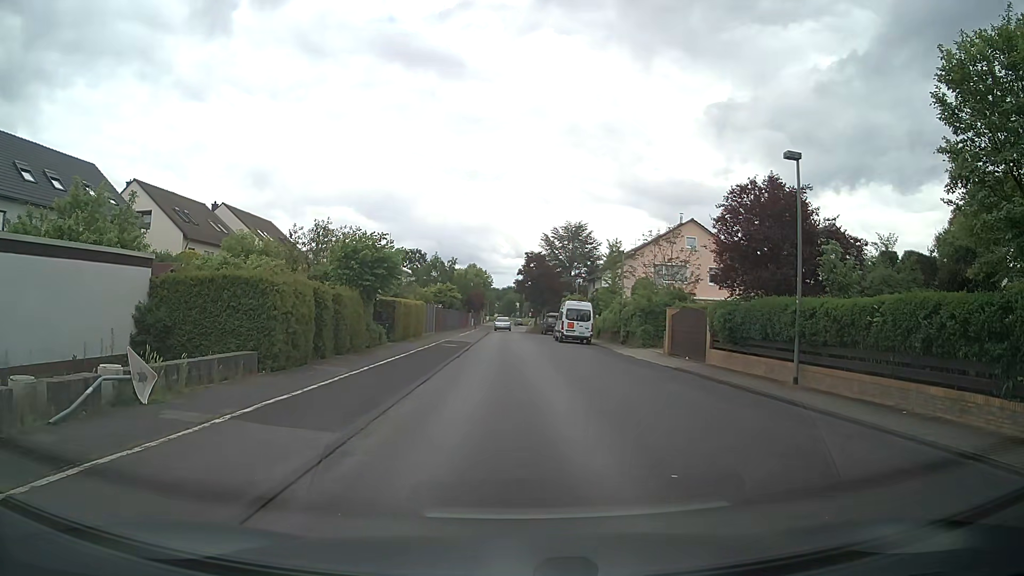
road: residential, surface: asphalt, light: Day
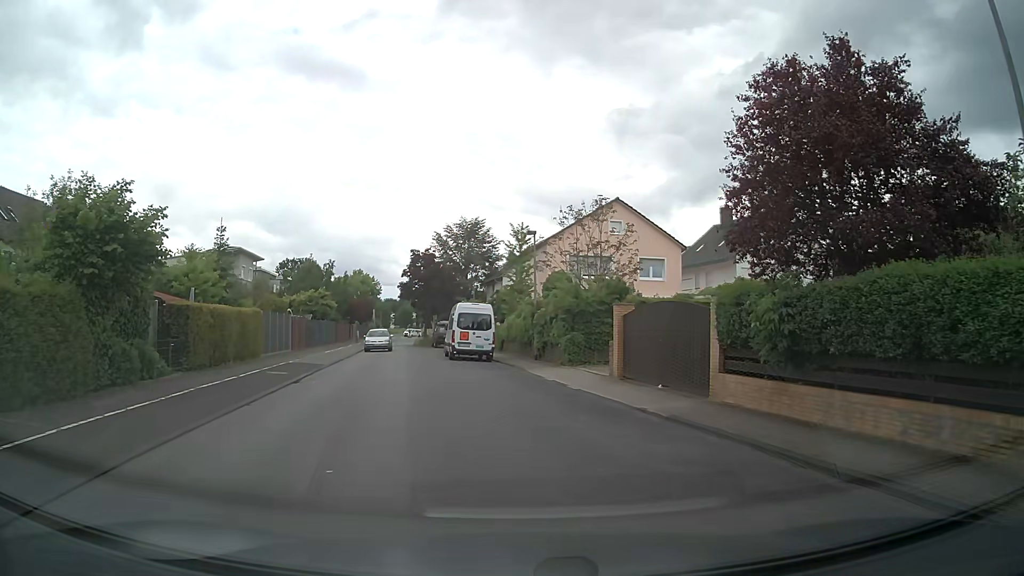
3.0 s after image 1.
(+0.9, +11.8) m; +9°
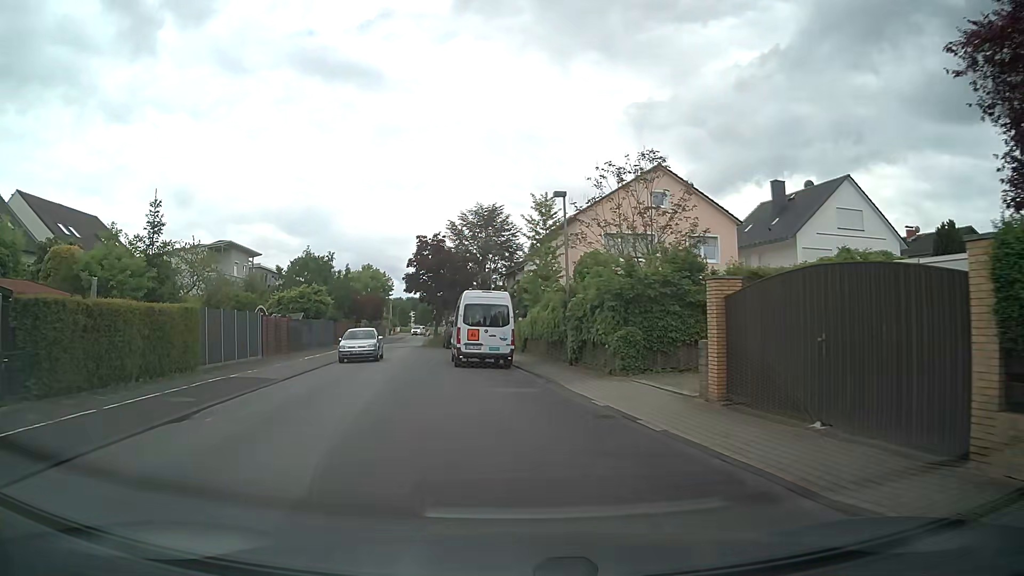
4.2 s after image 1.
(-0.1, +7.9) m; -3°
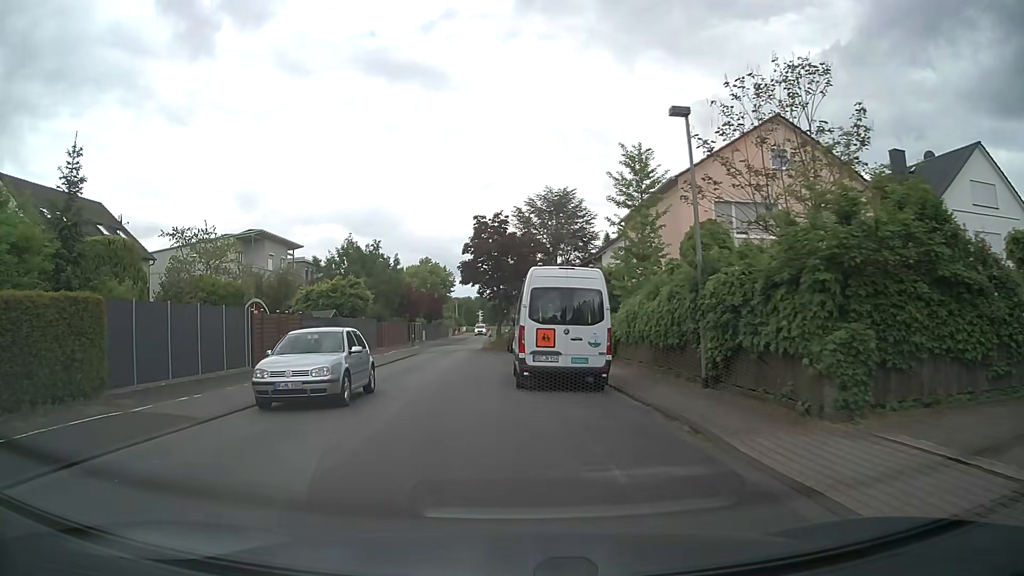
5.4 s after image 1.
(-0.3, +8.7) m; -5°
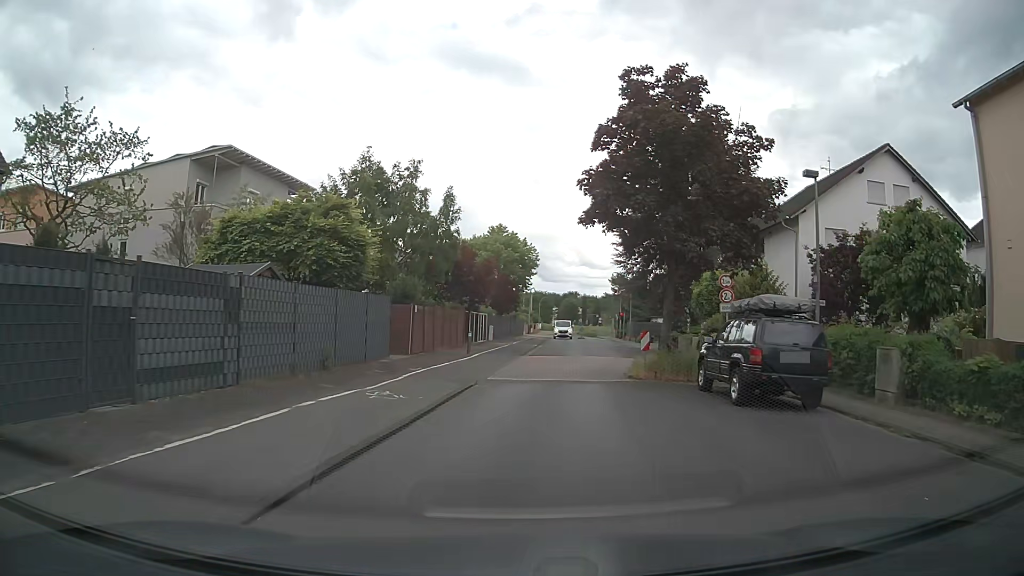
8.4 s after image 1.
(-3.3, +23.5) m; -7°
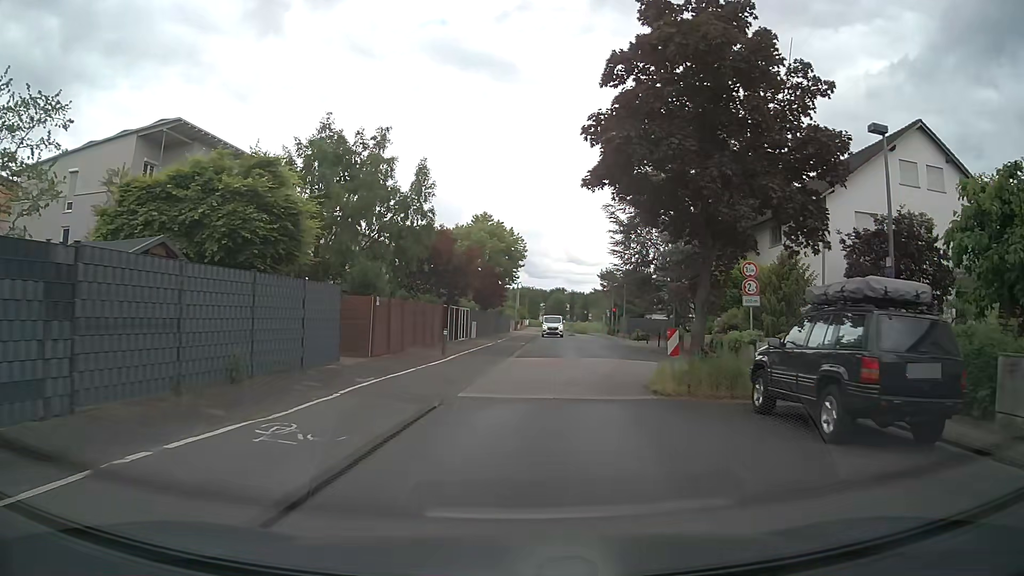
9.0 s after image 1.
(0.0, +4.5) m; +1°
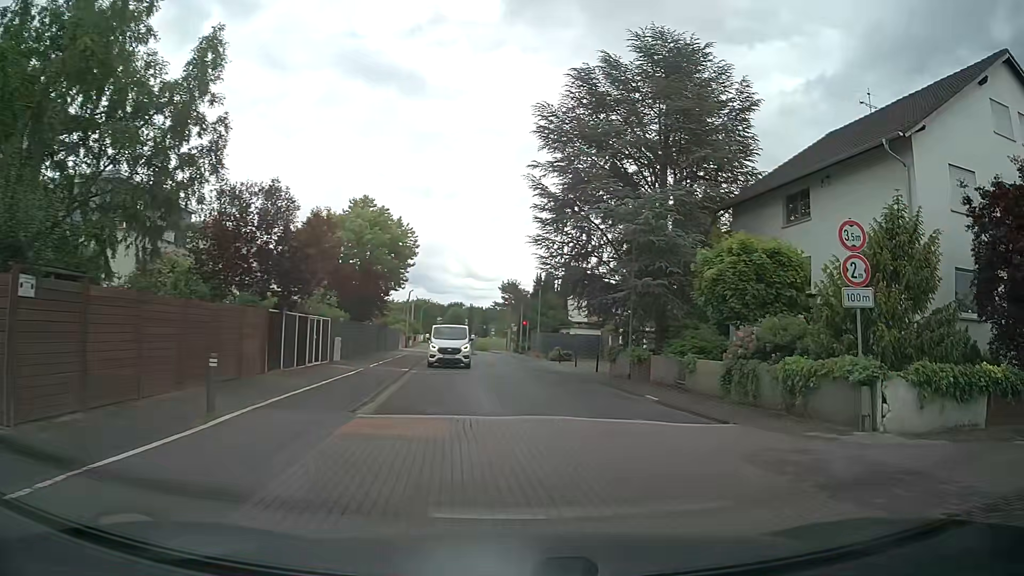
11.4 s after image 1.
(+0.5, +12.4) m; +9°
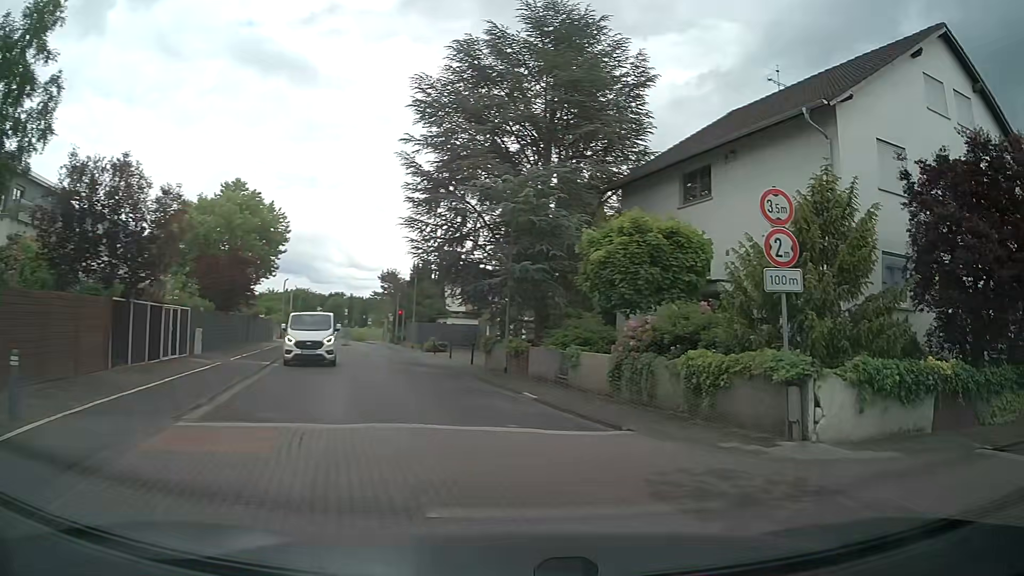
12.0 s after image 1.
(+0.1, +2.1) m; +10°
